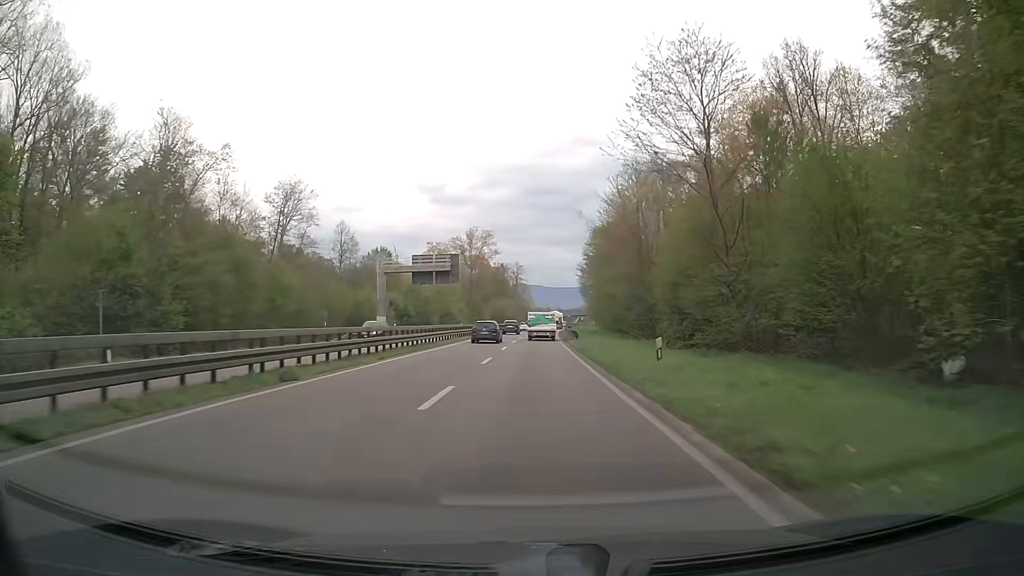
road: trunk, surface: asphalt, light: Day
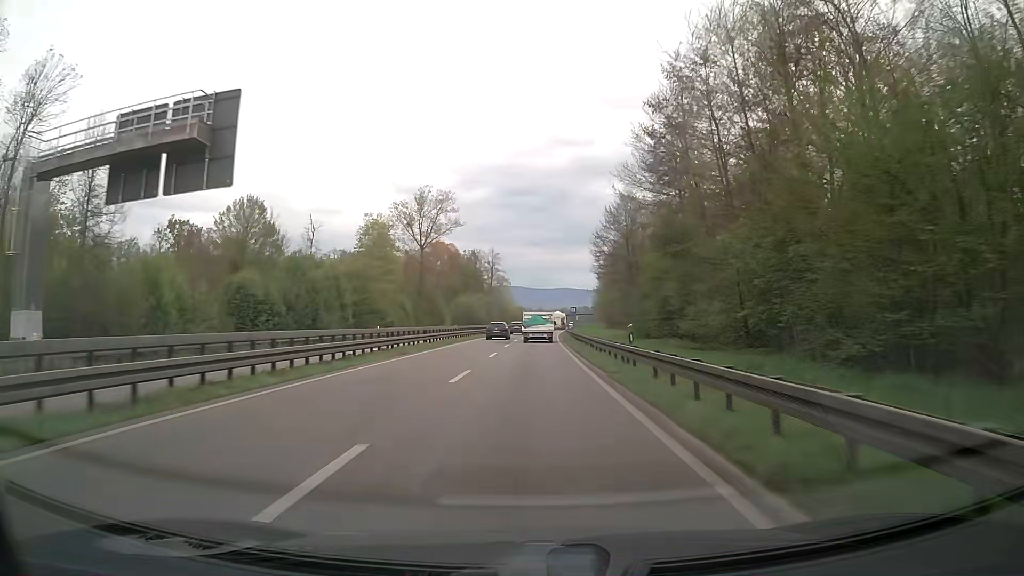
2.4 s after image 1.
(+0.7, +55.1) m; +2°
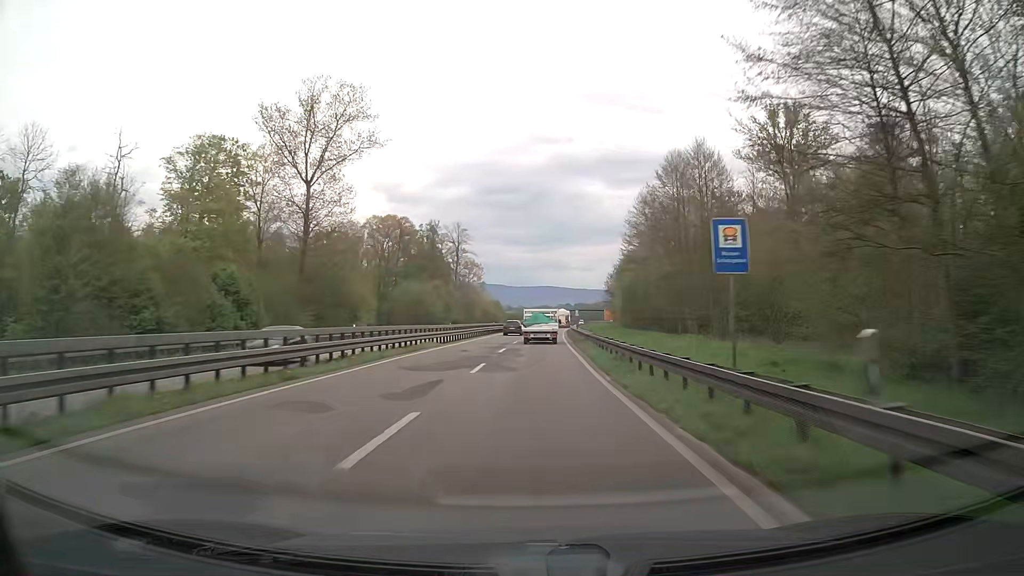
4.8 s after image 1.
(+0.5, +57.1) m; +2°
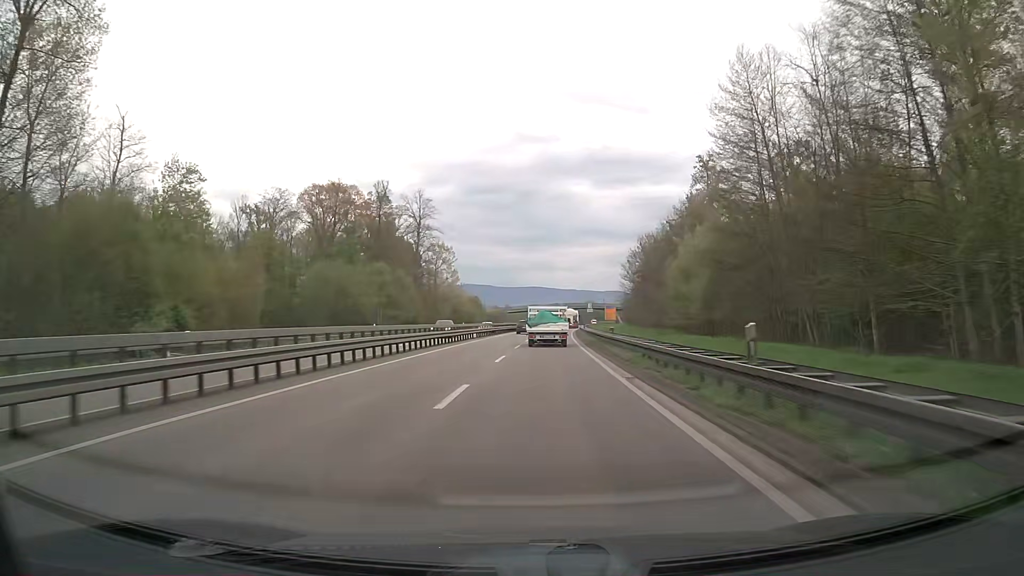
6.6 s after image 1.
(+0.4, +44.3) m; +1°
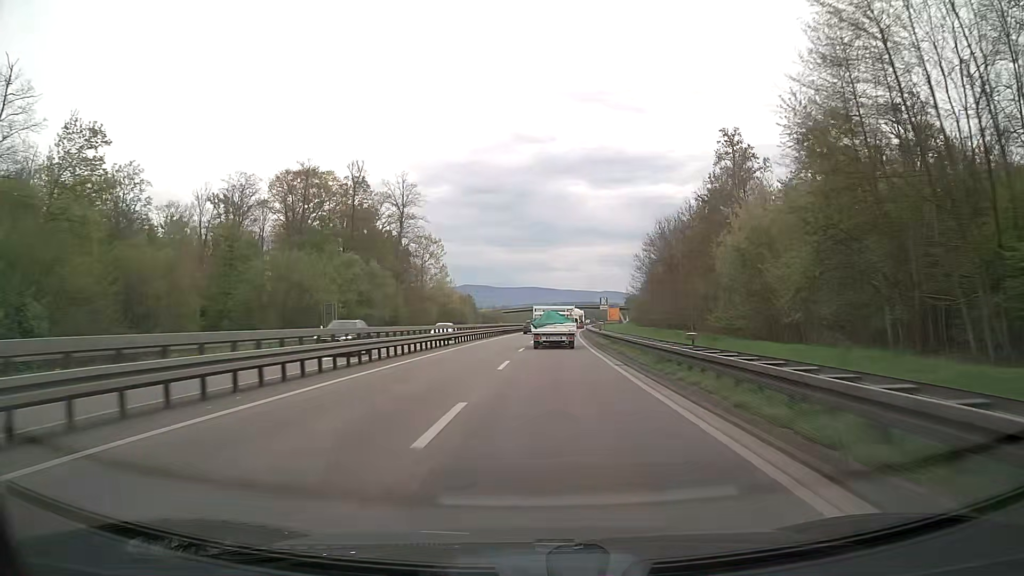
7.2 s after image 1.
(+0.1, +15.1) m; 0°
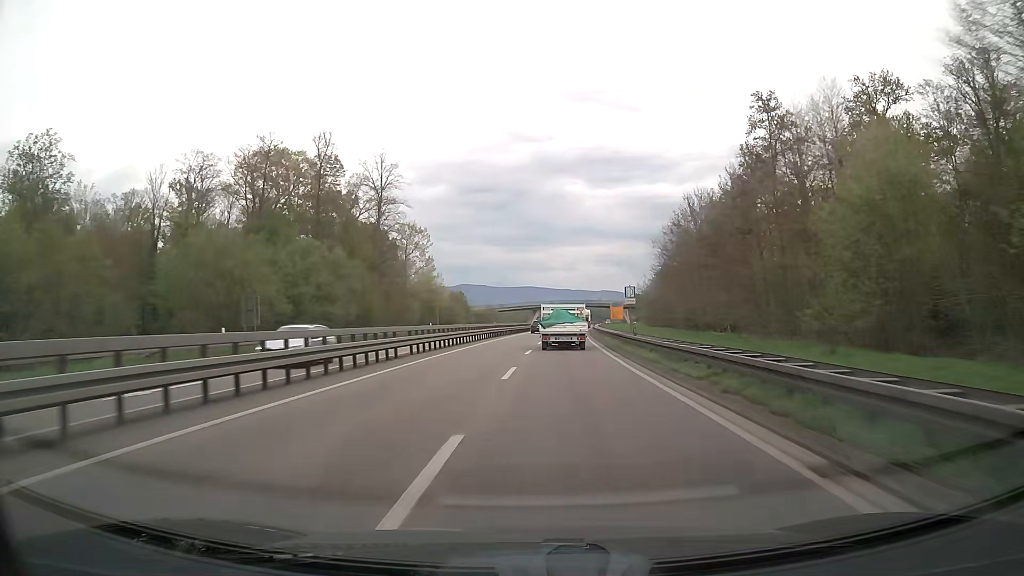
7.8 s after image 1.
(0.0, +15.2) m; 0°
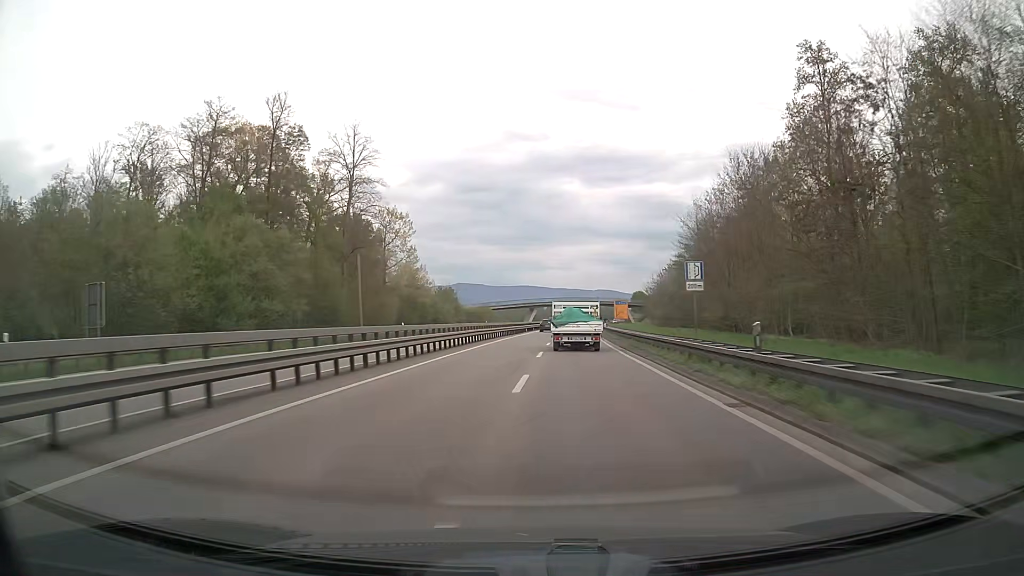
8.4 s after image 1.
(0.0, +15.4) m; 0°
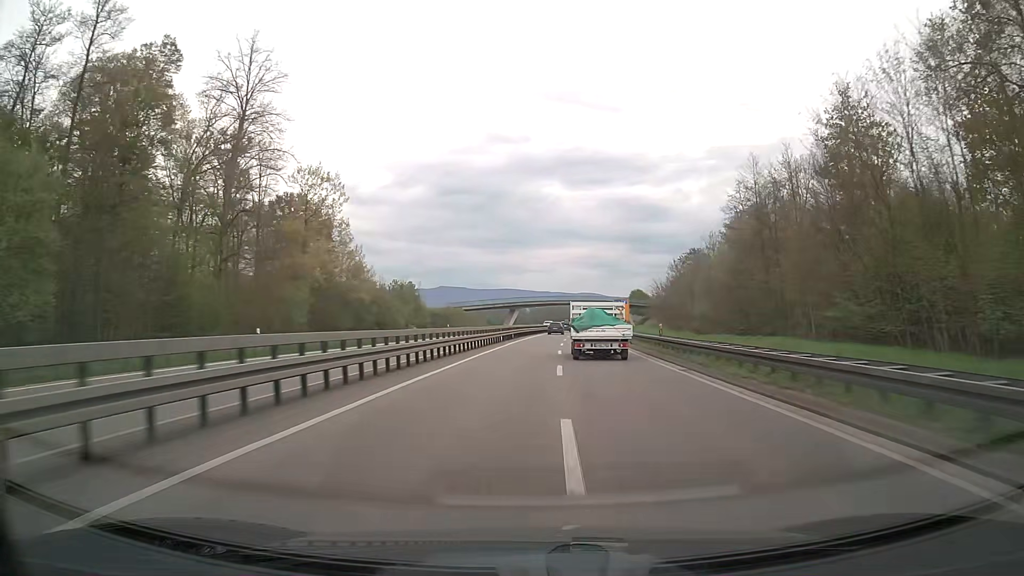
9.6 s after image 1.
(+0.5, +31.1) m; +1°
(0, +10) (0, +20) (0, +30) (+1, +40) (+1, +50) (+2, +60) (+3, +70) (+3, +80) (+4, +90) (+5, +100) m
